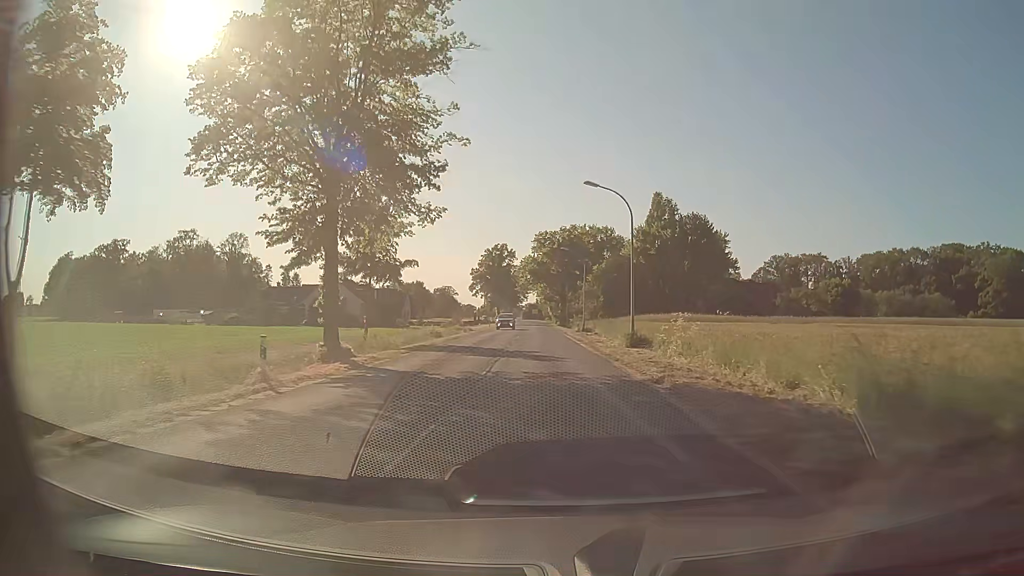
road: secondary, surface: asphalt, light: Day
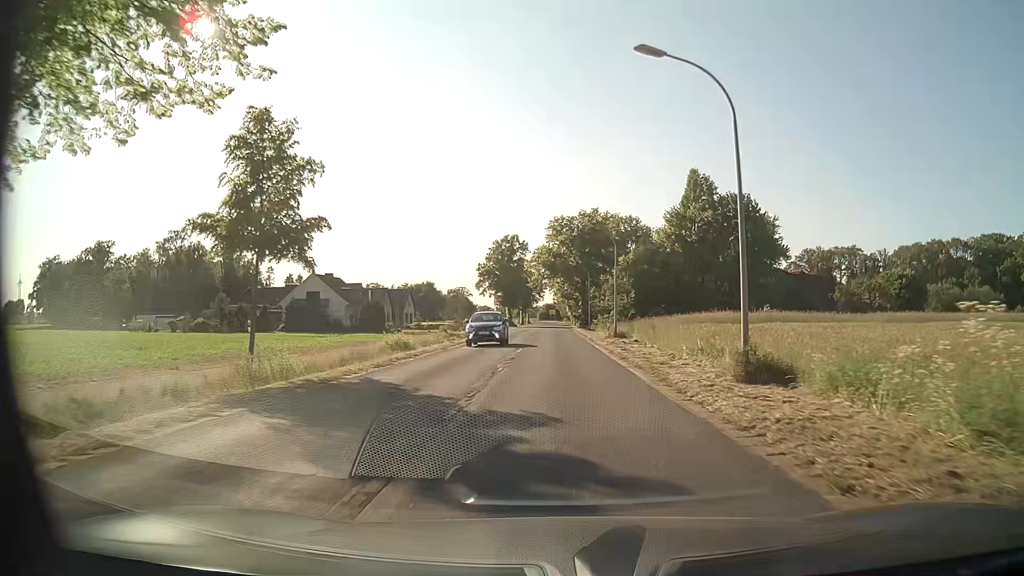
(-0.2, +15.9) m; -1°
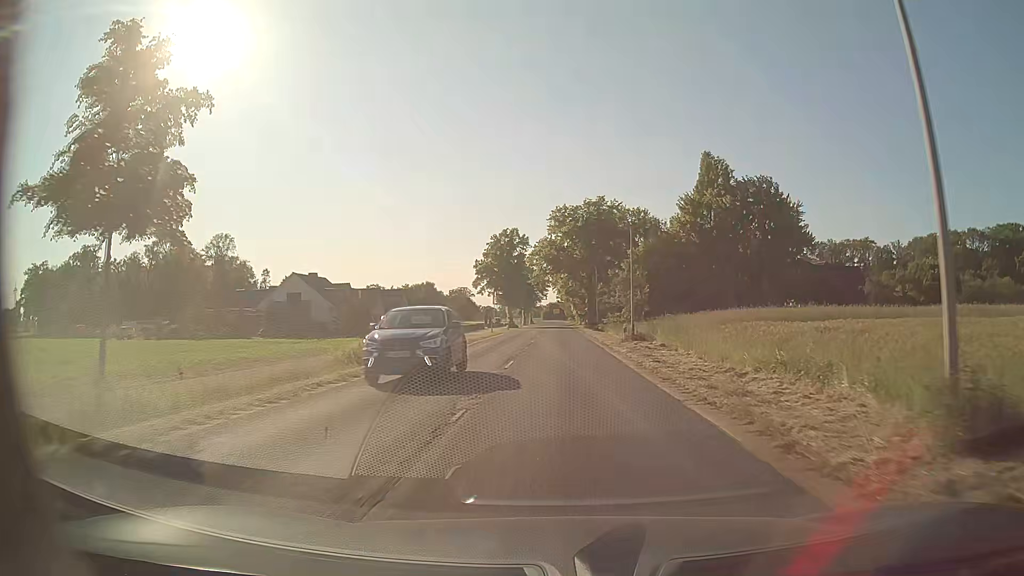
(0.0, +7.9) m; -1°
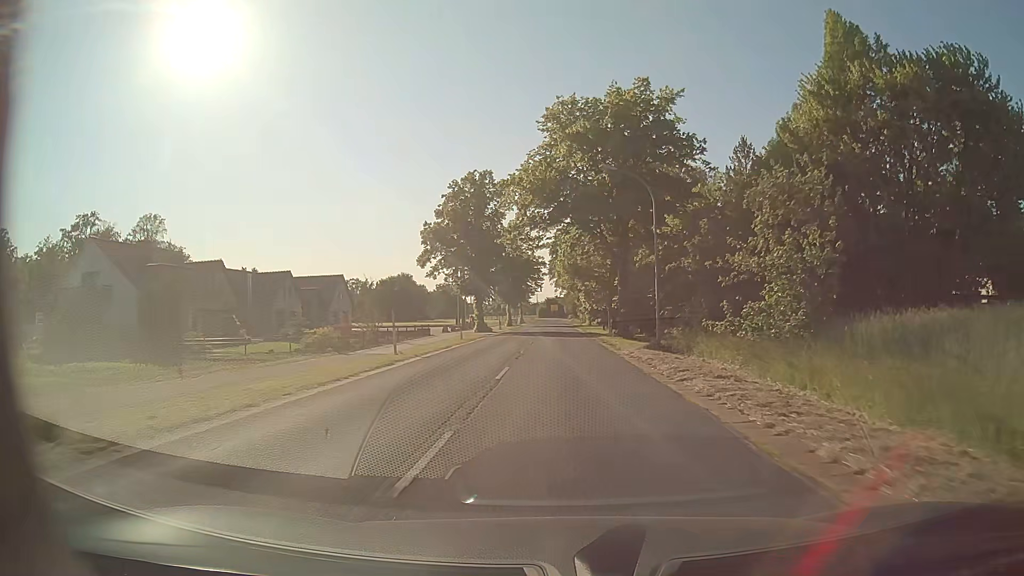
(0.0, +39.7) m; 0°
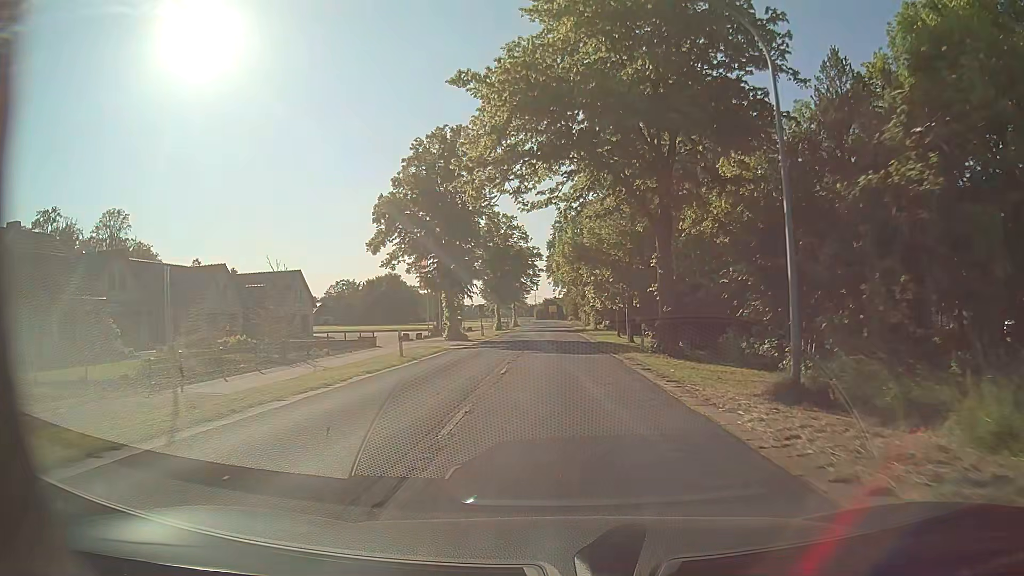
(0.0, +15.9) m; 0°
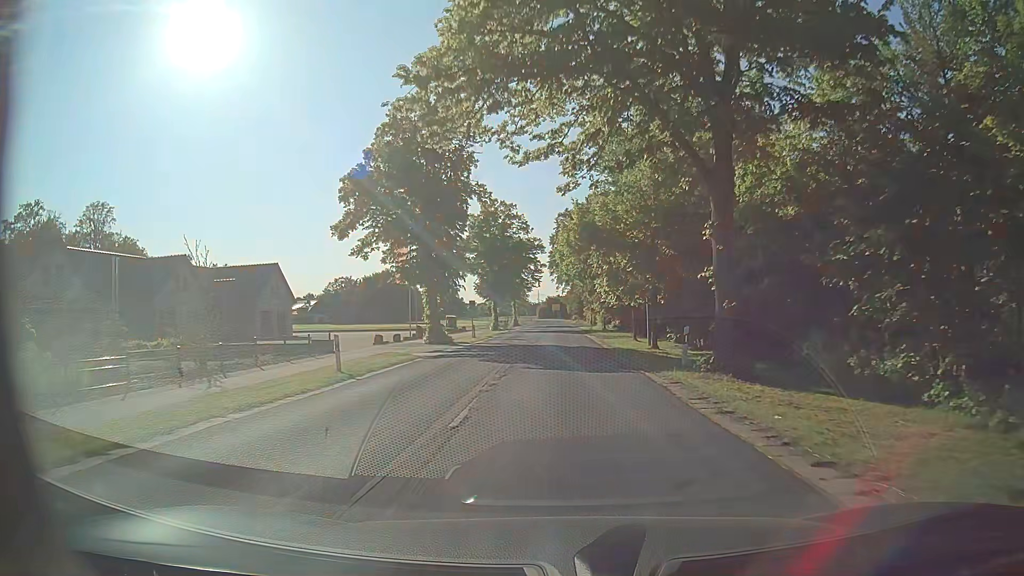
(0.0, +8.0) m; 0°
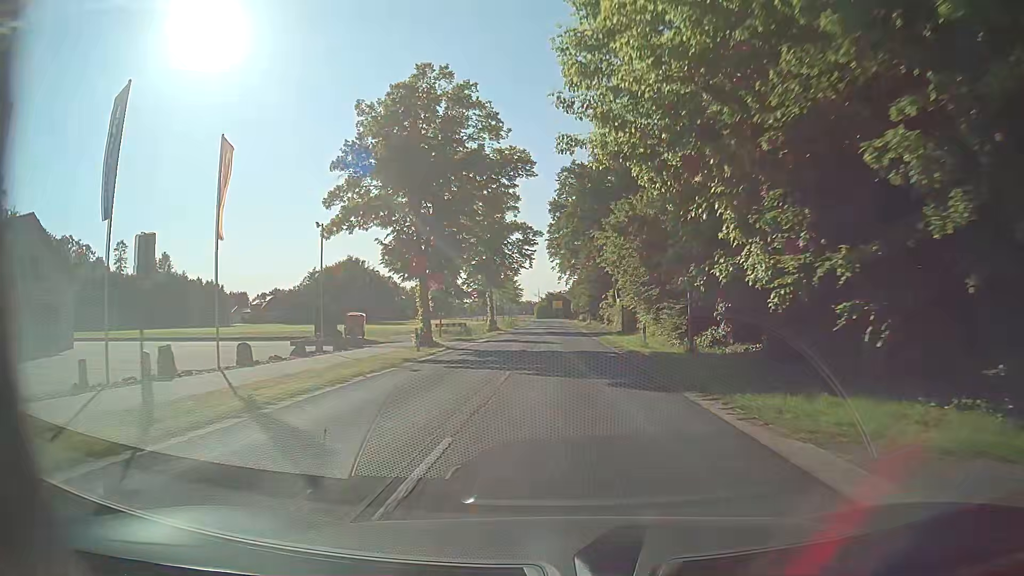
(0.0, +39.9) m; +2°
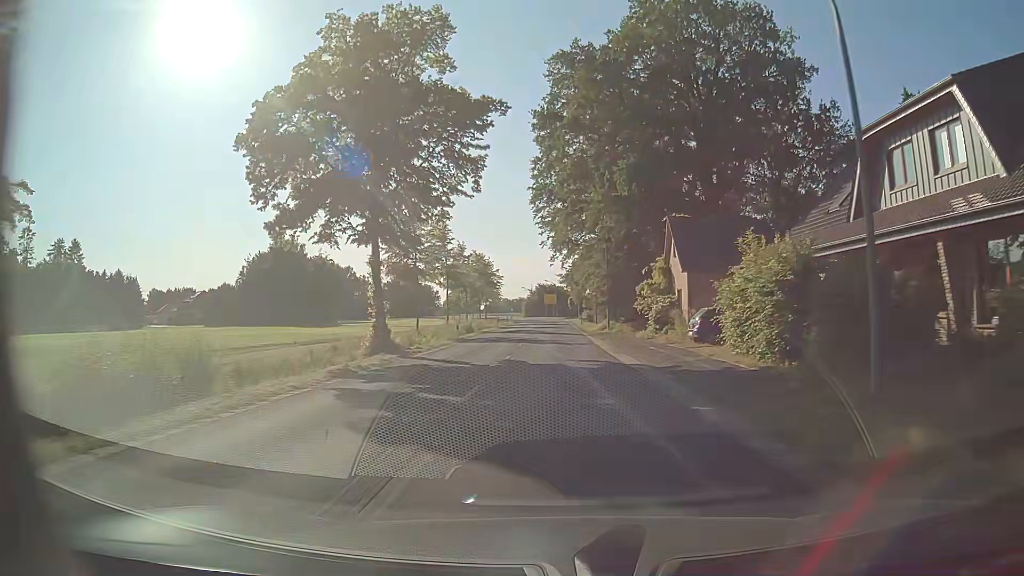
(-0.9, +39.8) m; -1°
(0, +10) (0, +20) (0, +30) (-1, +40) (-1, +50) (-1, +60) (-1, +70) (-2, +80) (-2, +90) (-2, +100) m
